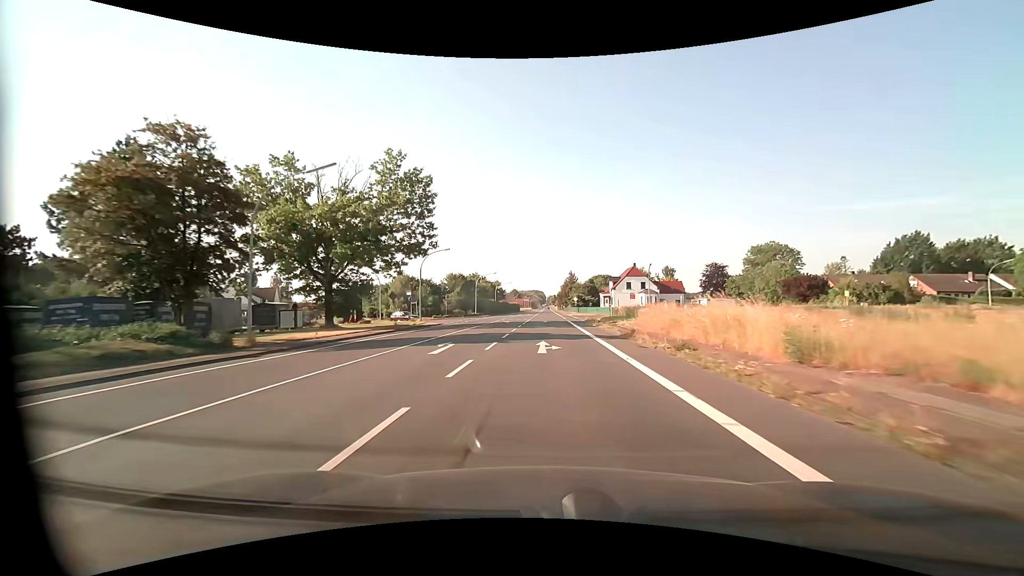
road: primary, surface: asphalt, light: Day
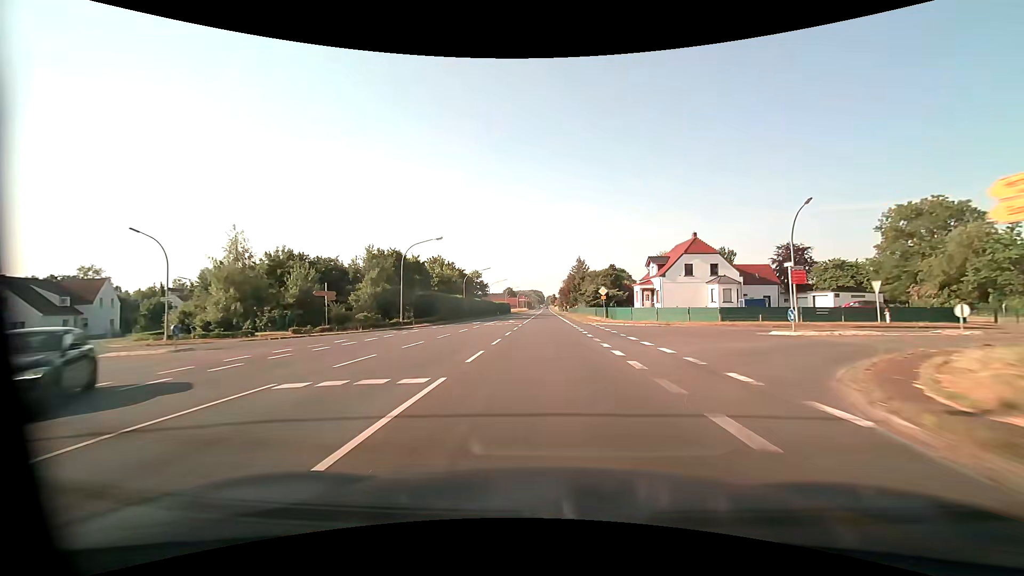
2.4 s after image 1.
(+0.2, +45.9) m; 0°
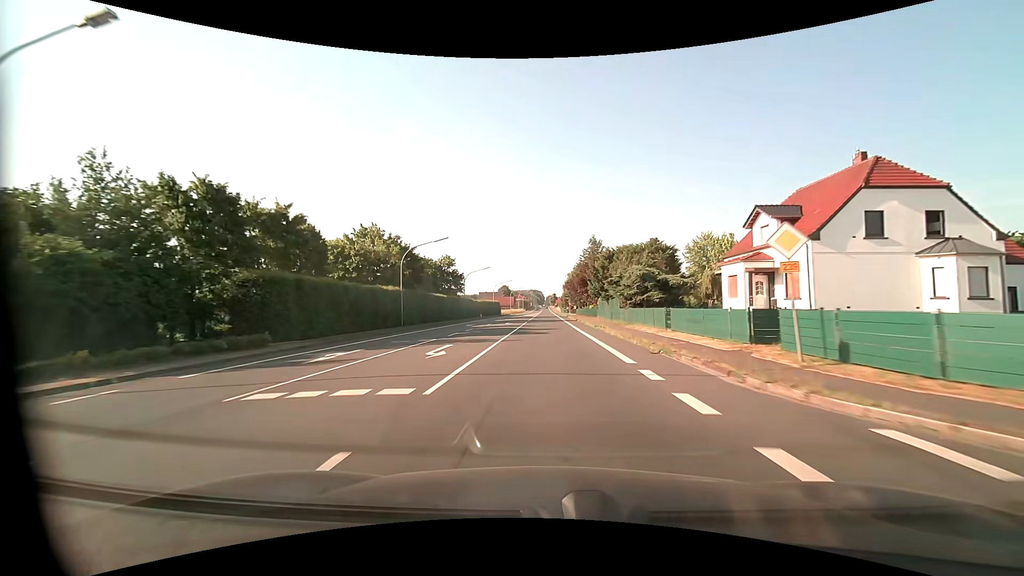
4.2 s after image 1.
(-0.1, +34.4) m; 0°
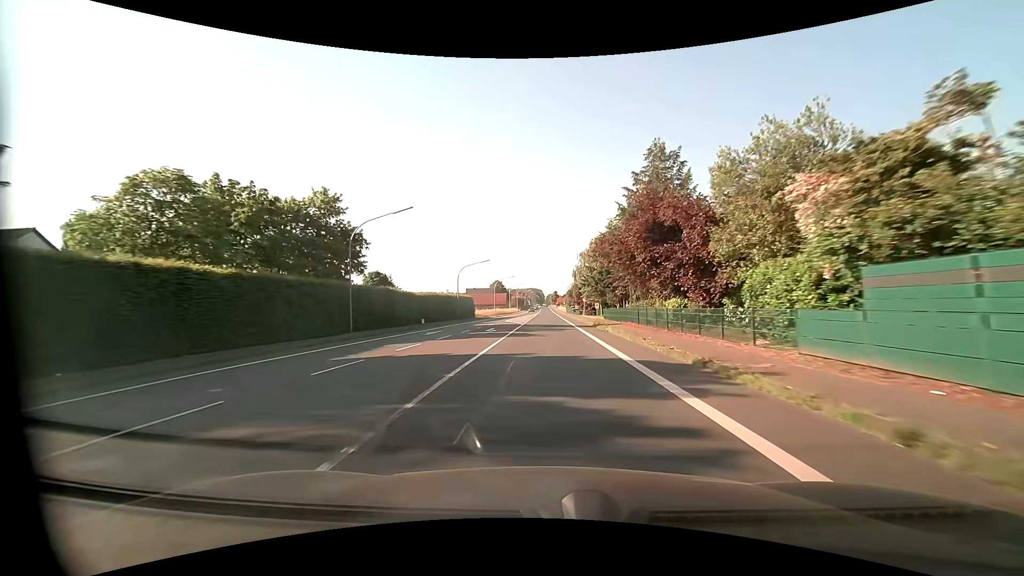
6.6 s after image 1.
(0.0, +46.0) m; 0°
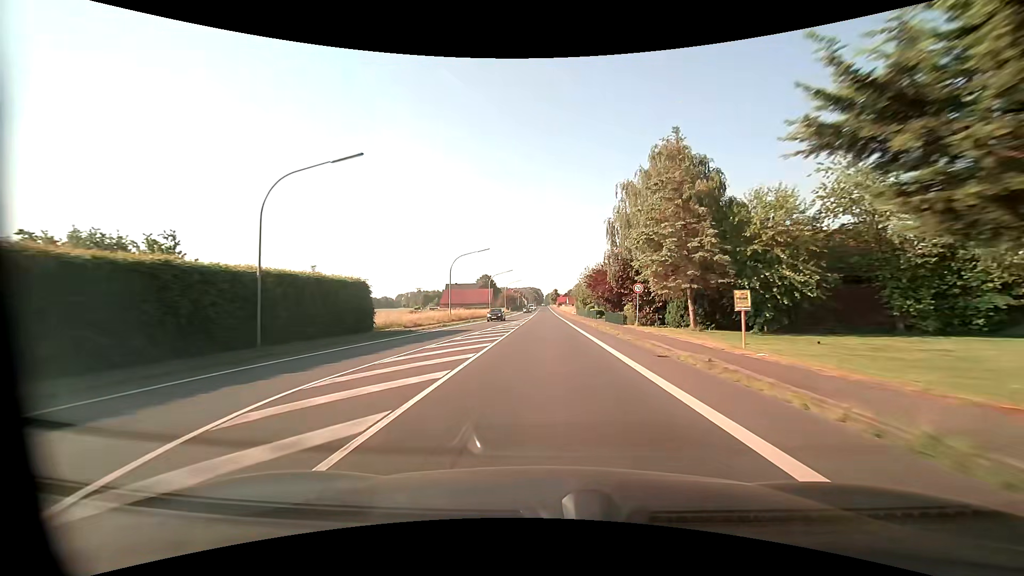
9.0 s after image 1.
(0.0, +46.0) m; 0°
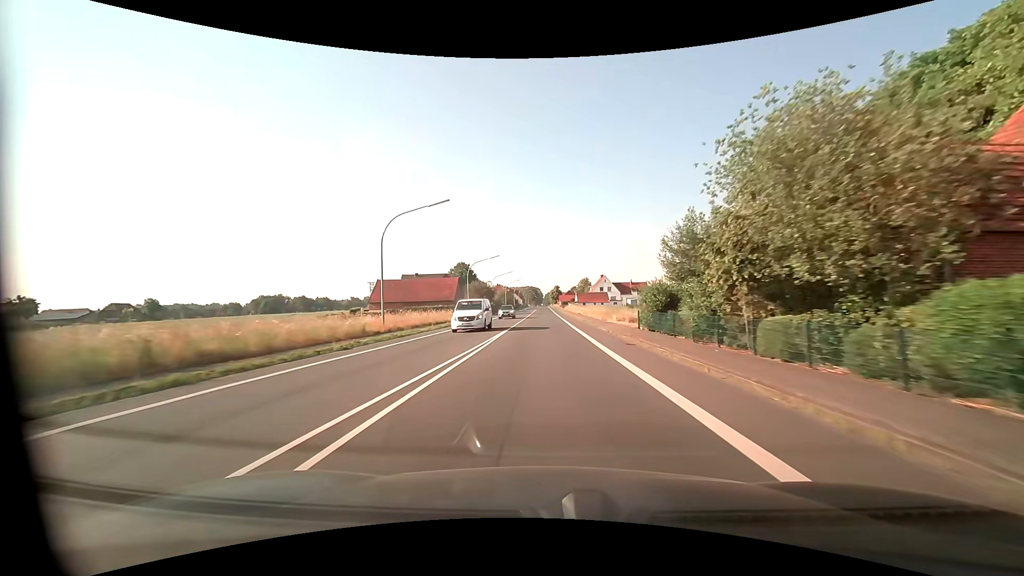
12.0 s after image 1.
(+0.2, +57.5) m; 0°
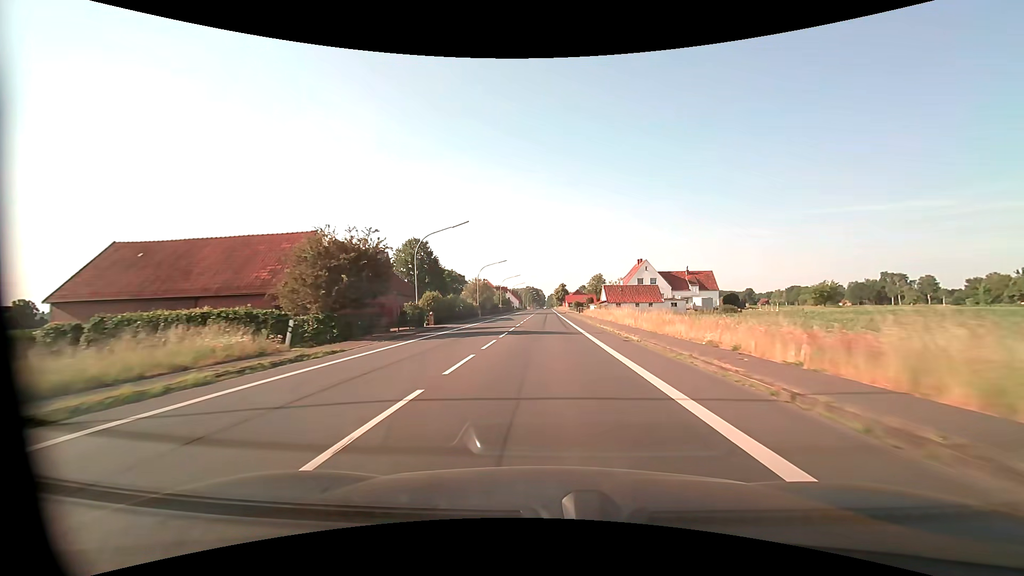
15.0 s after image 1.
(-0.2, +57.3) m; 0°
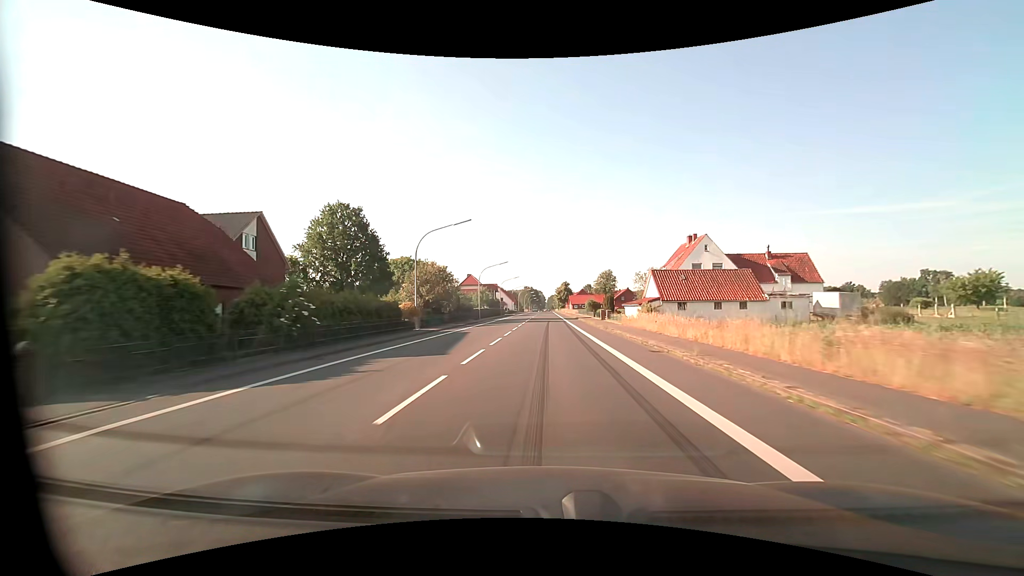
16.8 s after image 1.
(0.0, +34.3) m; 0°
(0, +10) (0, +20) (0, +30) (0, +40) (0, +50) (0, +60) (0, +70) (0, +80) (0, +90) (0, +100) m
